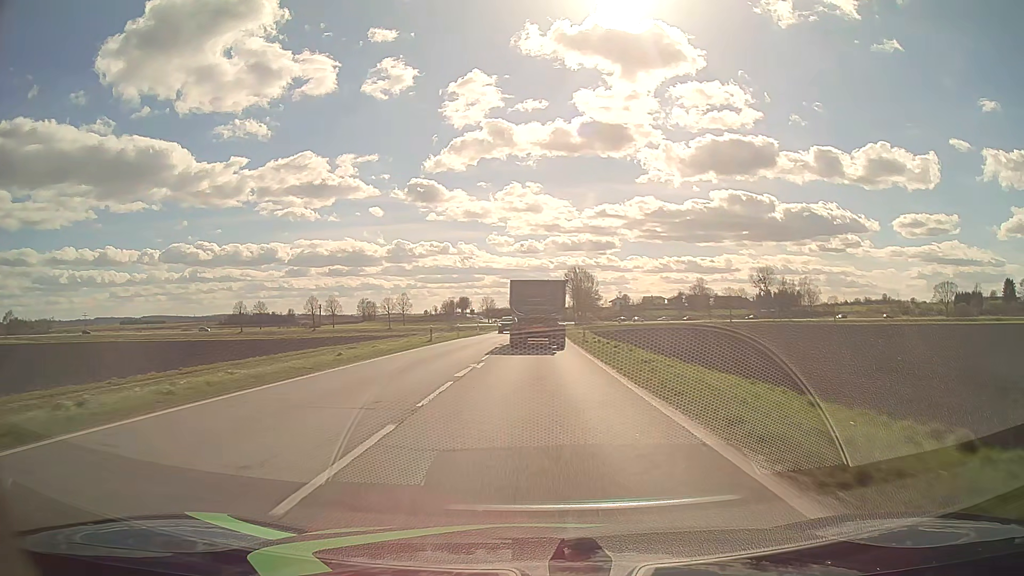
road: primary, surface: asphalt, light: Day
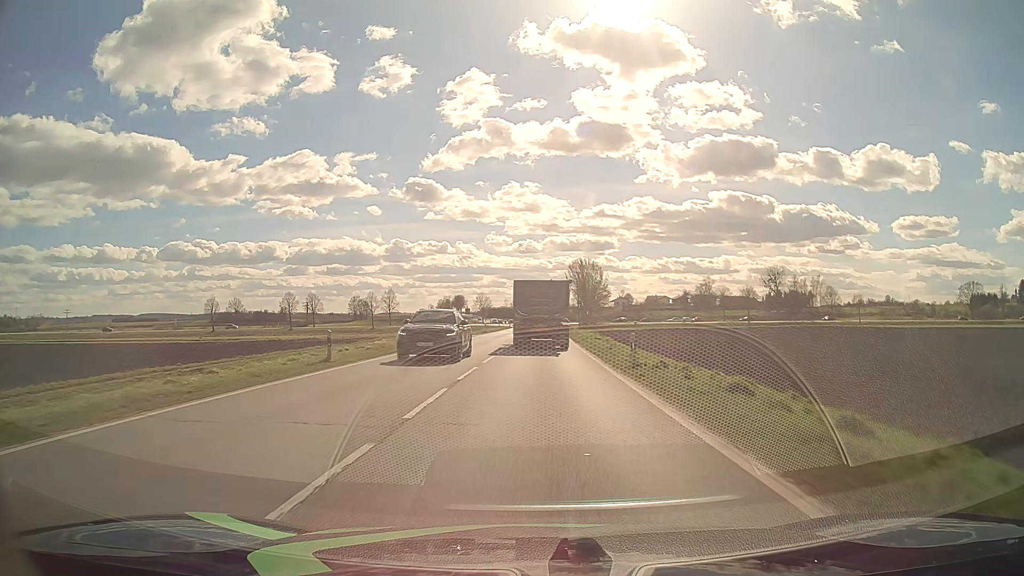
(0.0, +19.4) m; 0°
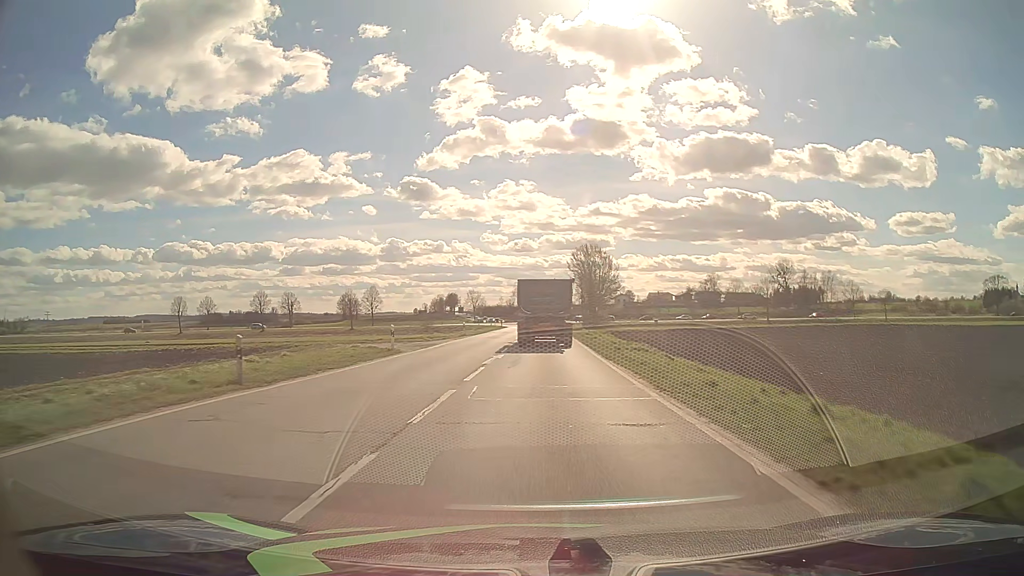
(0.0, +18.4) m; 0°
(0, +10) (0, +20) (0, +30) (0, +40) (+1, +50) (+1, +60) (+1, +70) (+2, +80) (+2, +90) (+2, +100) m
